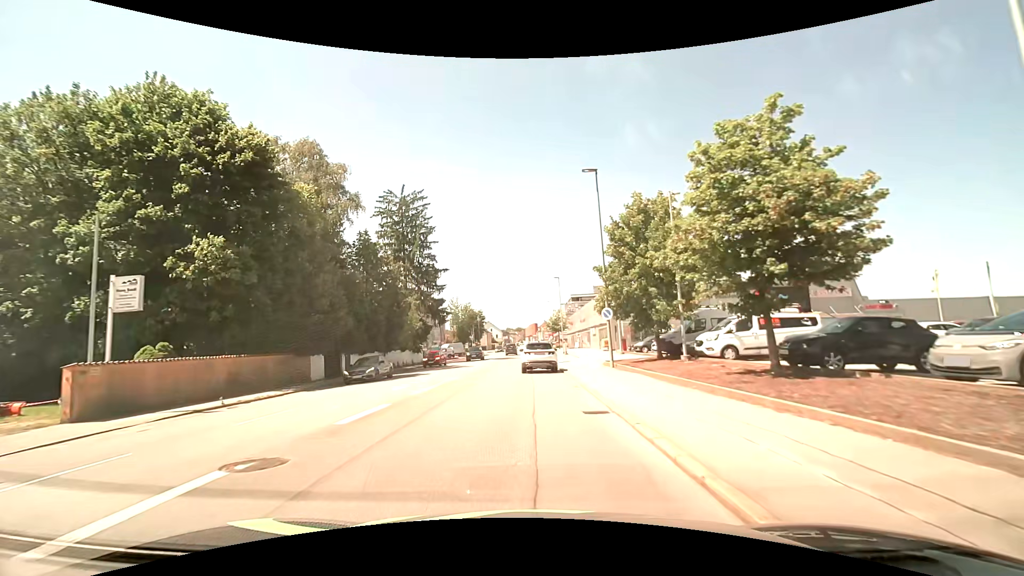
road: tertiary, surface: asphalt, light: Day
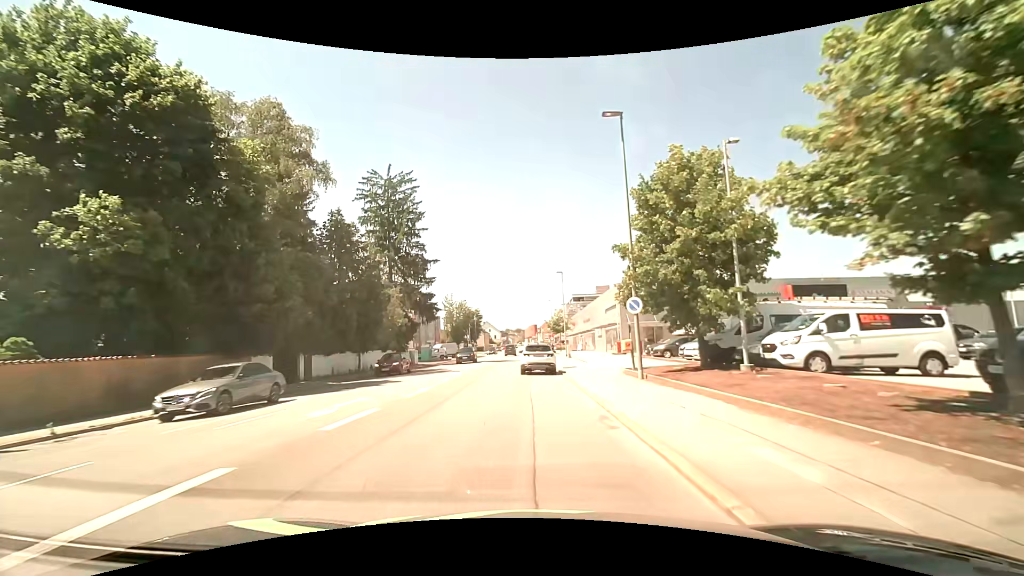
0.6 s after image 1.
(0.0, +6.7) m; 0°
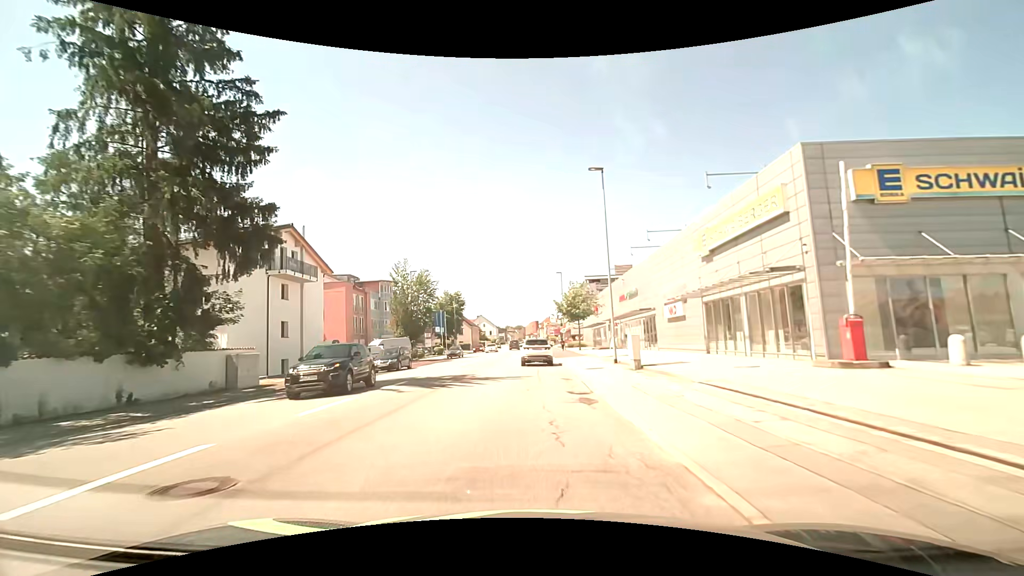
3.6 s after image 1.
(0.0, +34.8) m; 0°
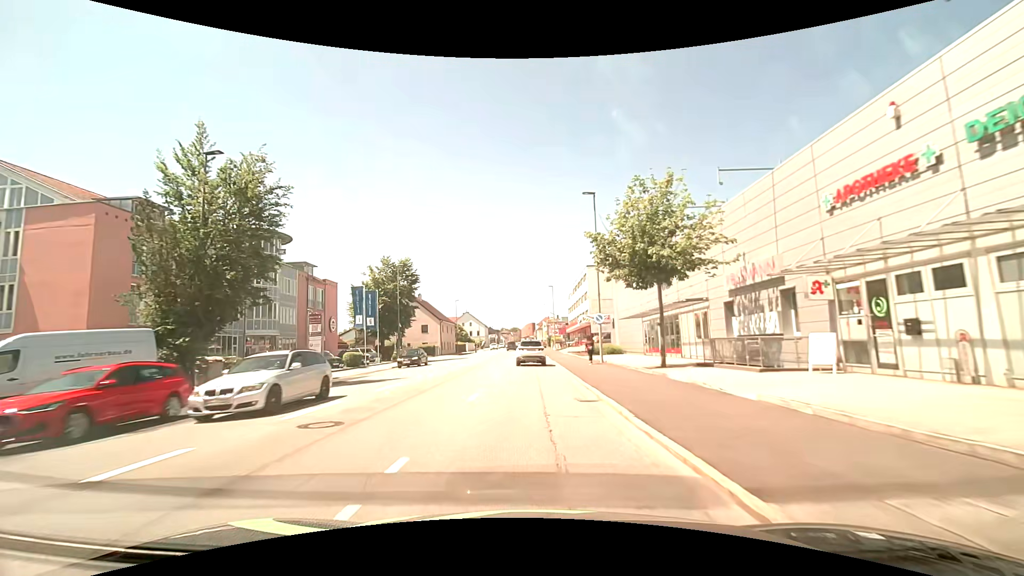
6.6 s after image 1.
(-0.2, +36.5) m; 0°
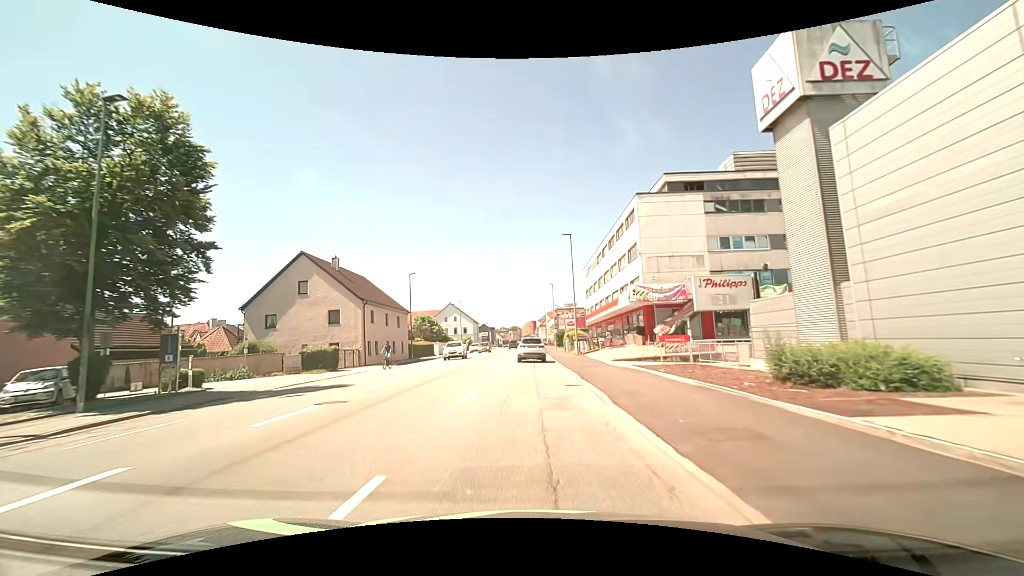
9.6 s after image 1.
(0.0, +37.1) m; 0°
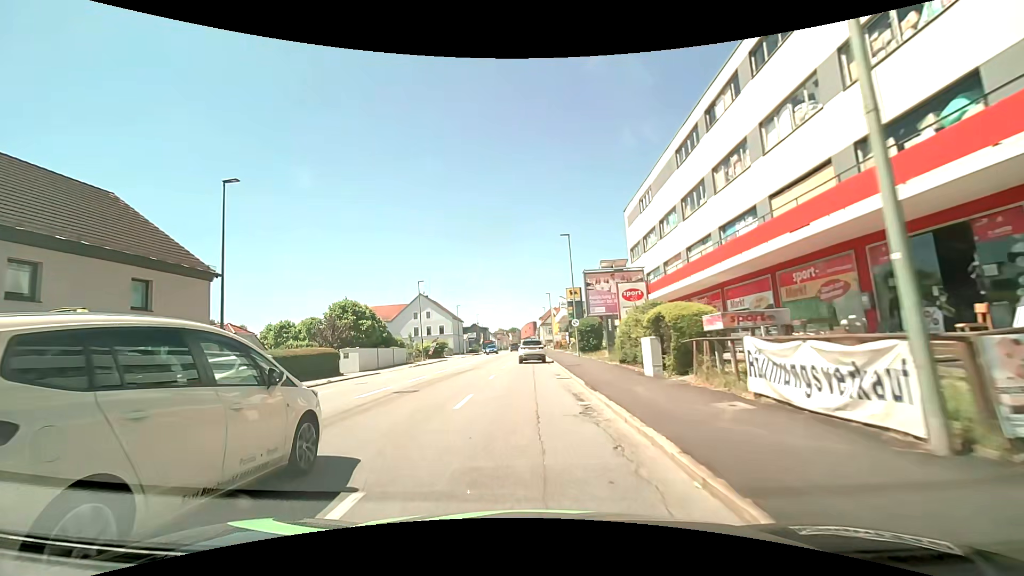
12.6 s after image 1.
(0.0, +36.5) m; 0°
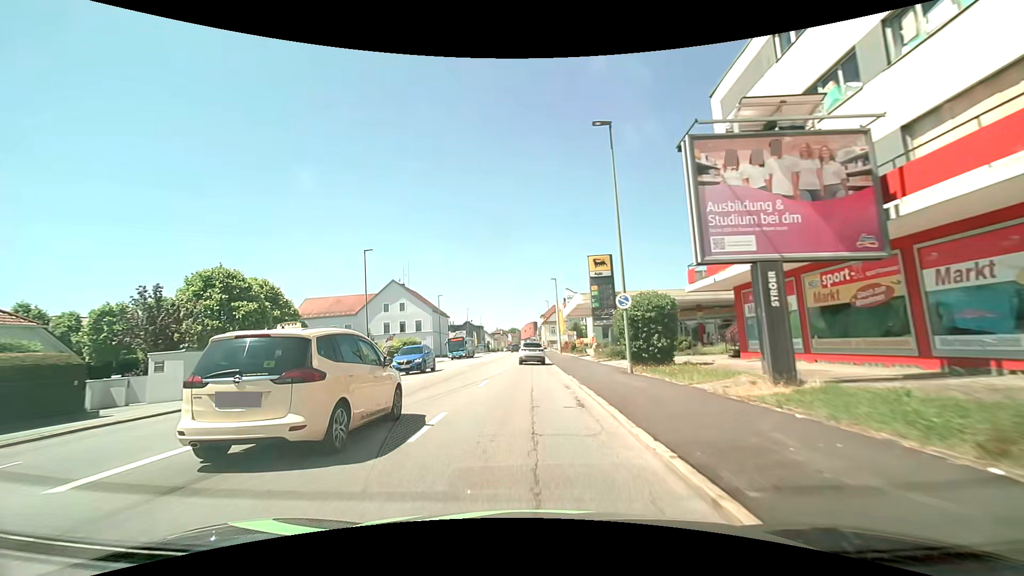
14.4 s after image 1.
(-0.1, +21.4) m; -1°
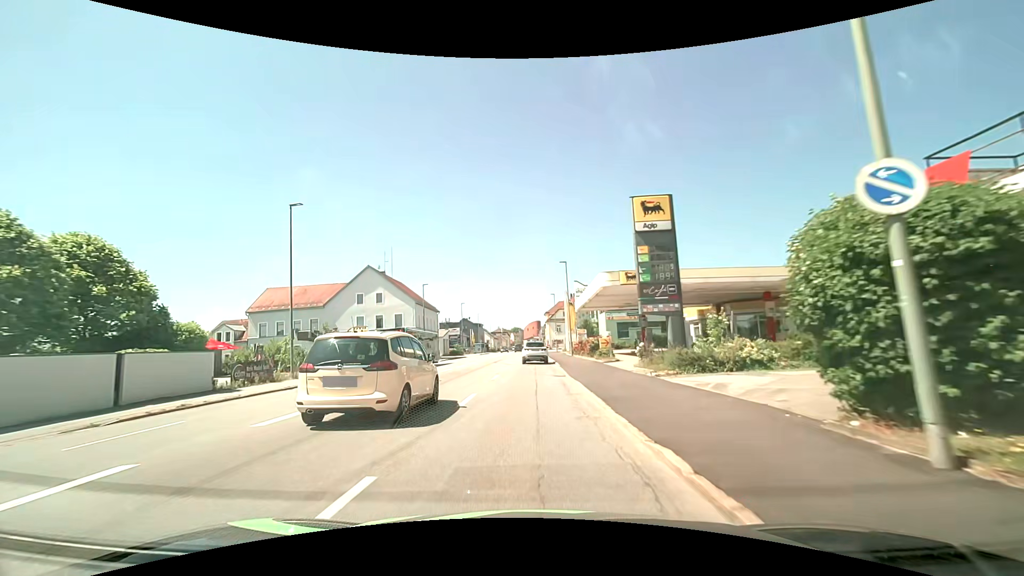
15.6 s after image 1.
(+0.1, +14.3) m; +1°
(0, +10) (0, +20) (0, +30) (0, +40) (0, +50) (0, +60) (0, +70) (0, +80) (0, +90) (0, +100) m
